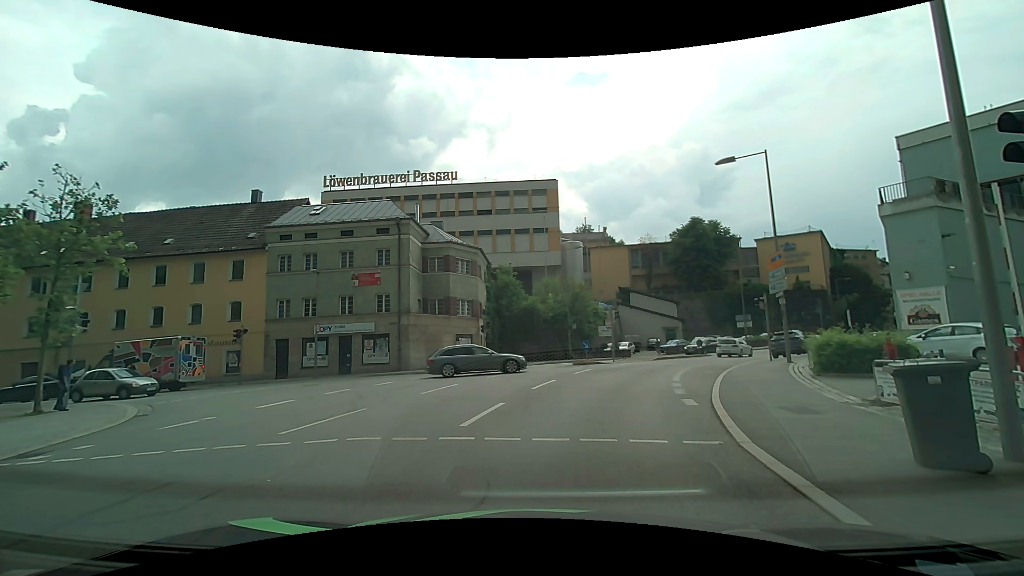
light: Day
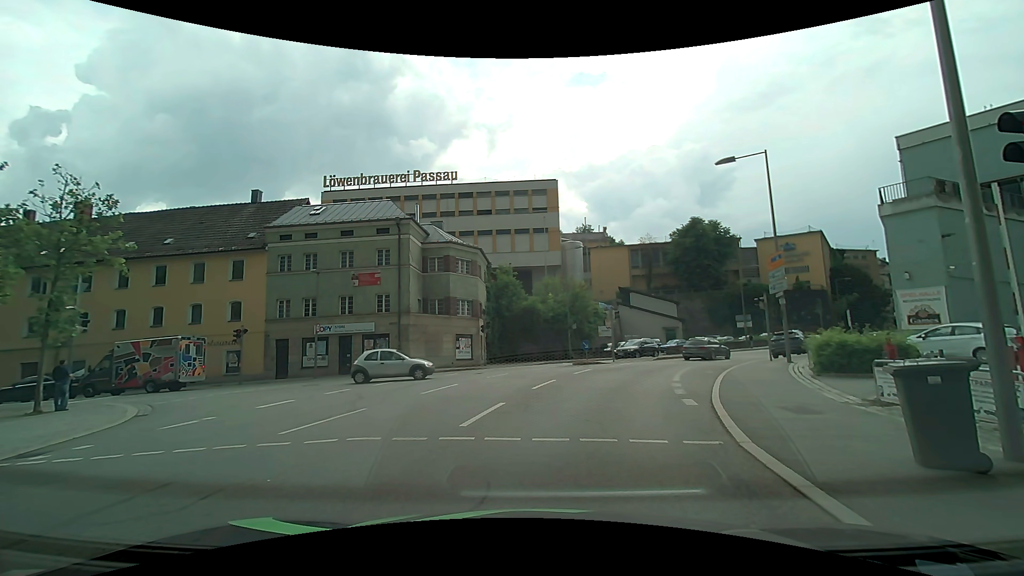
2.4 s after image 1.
(0.0, 0.0) m; 0°
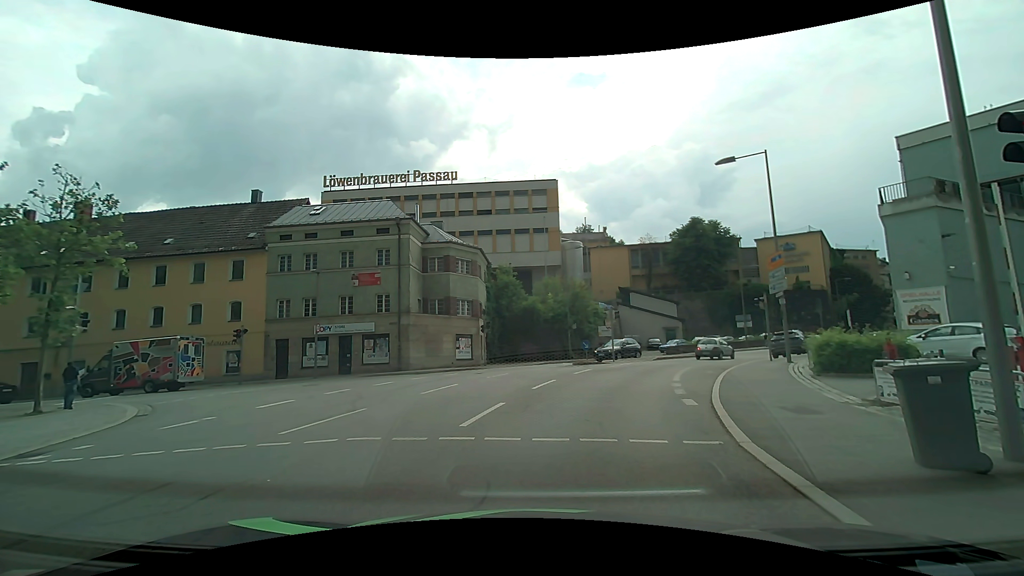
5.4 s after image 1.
(0.0, 0.0) m; 0°
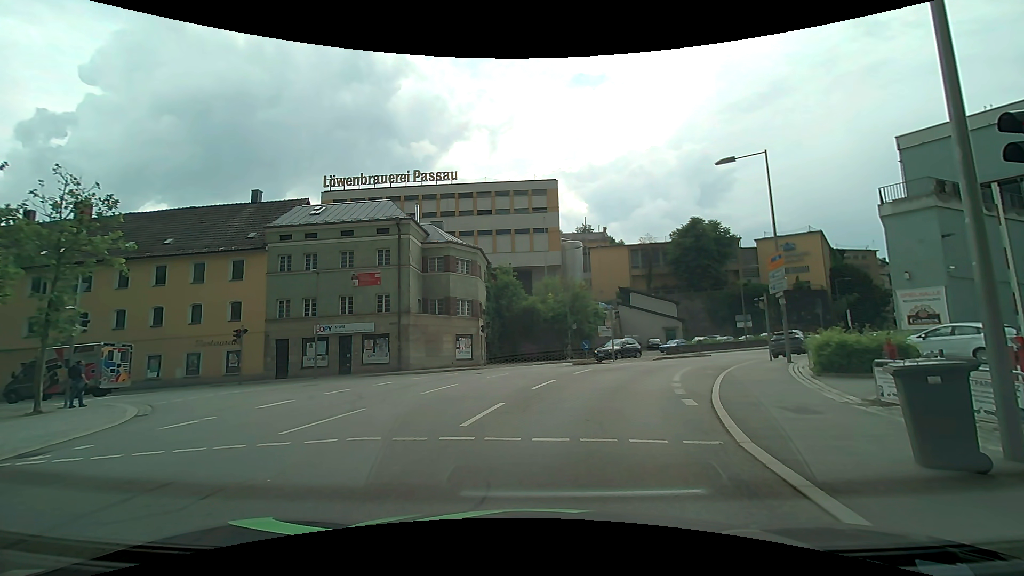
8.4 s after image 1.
(0.0, 0.0) m; 0°
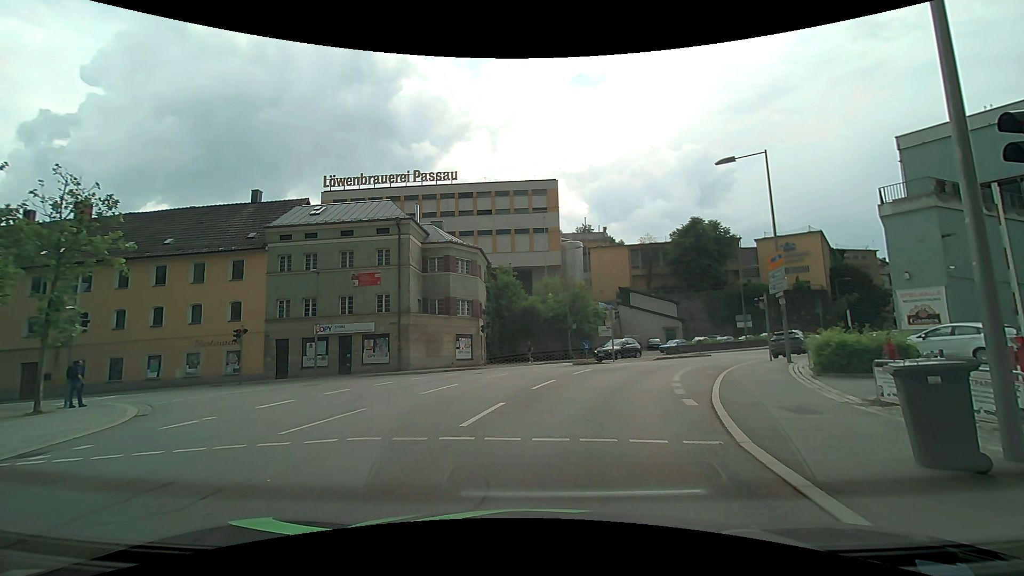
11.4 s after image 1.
(0.0, 0.0) m; 0°
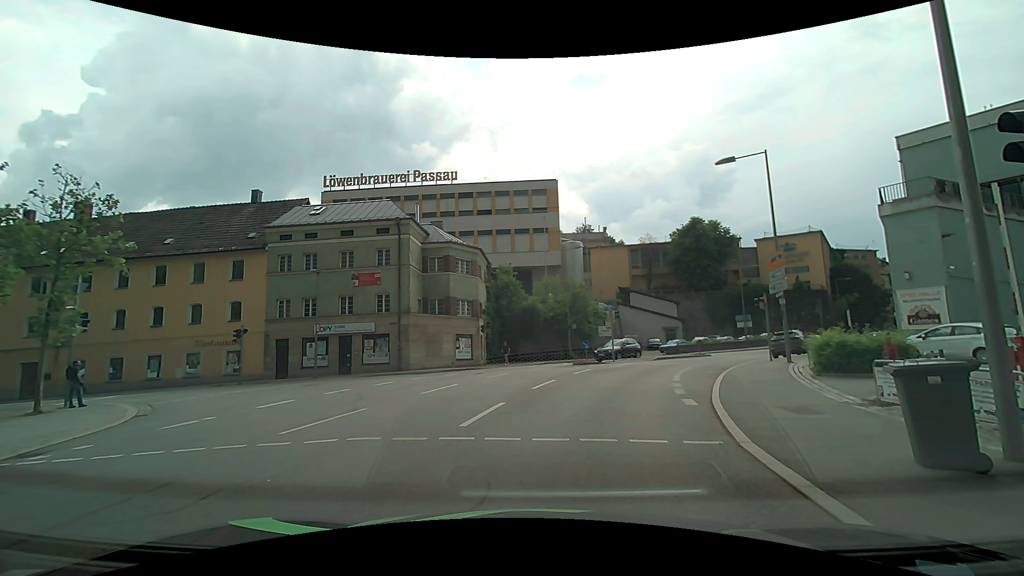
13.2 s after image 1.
(0.0, 0.0) m; 0°
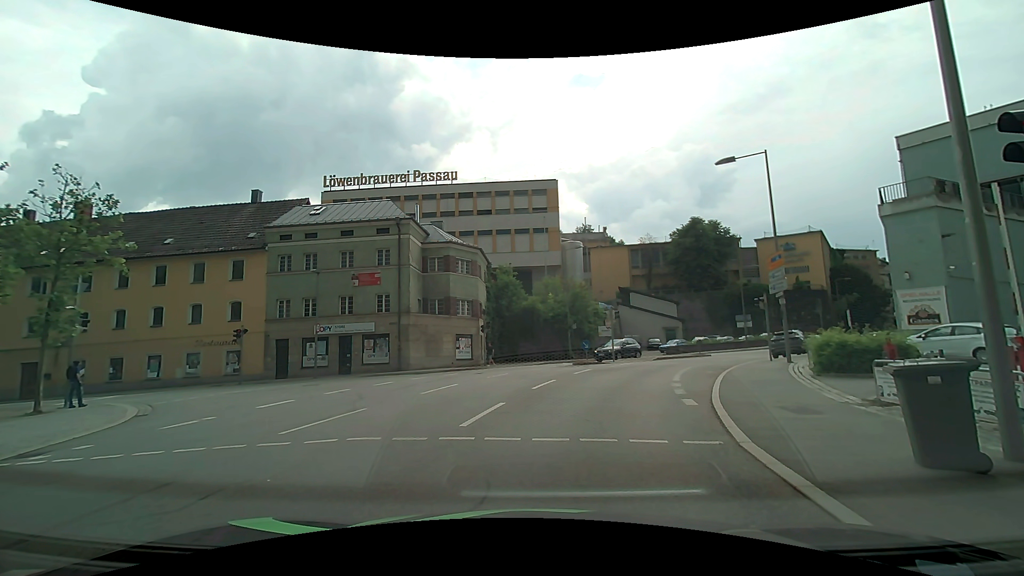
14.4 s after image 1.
(0.0, 0.0) m; 0°
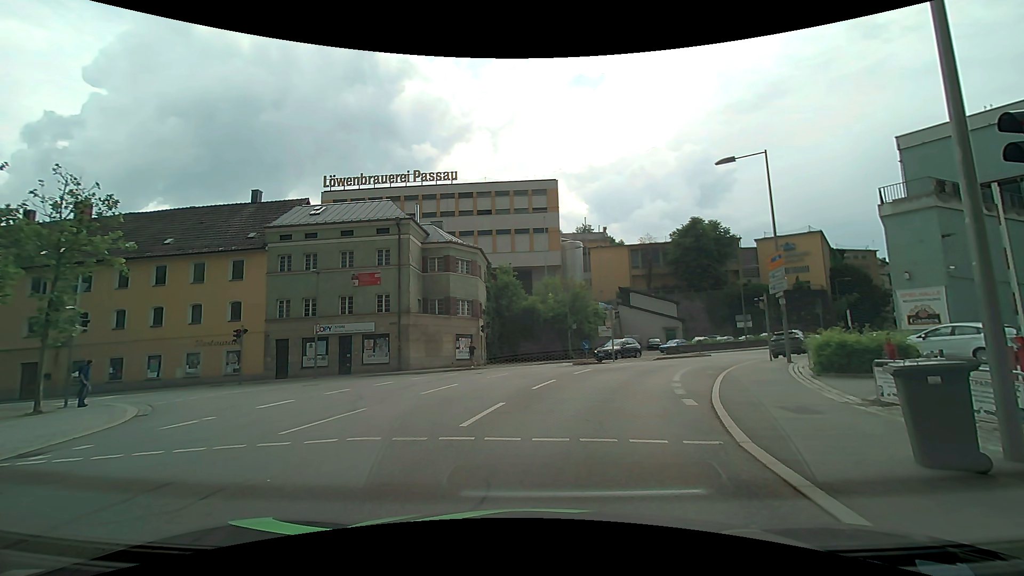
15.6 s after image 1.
(0.0, 0.0) m; 0°
(0, +10) (+2, +20) (+6, +29) (+11, +38) (+17, +46) (+24, +53) (+30, +61) (+37, +68) (+45, +75) (+52, +81) m
